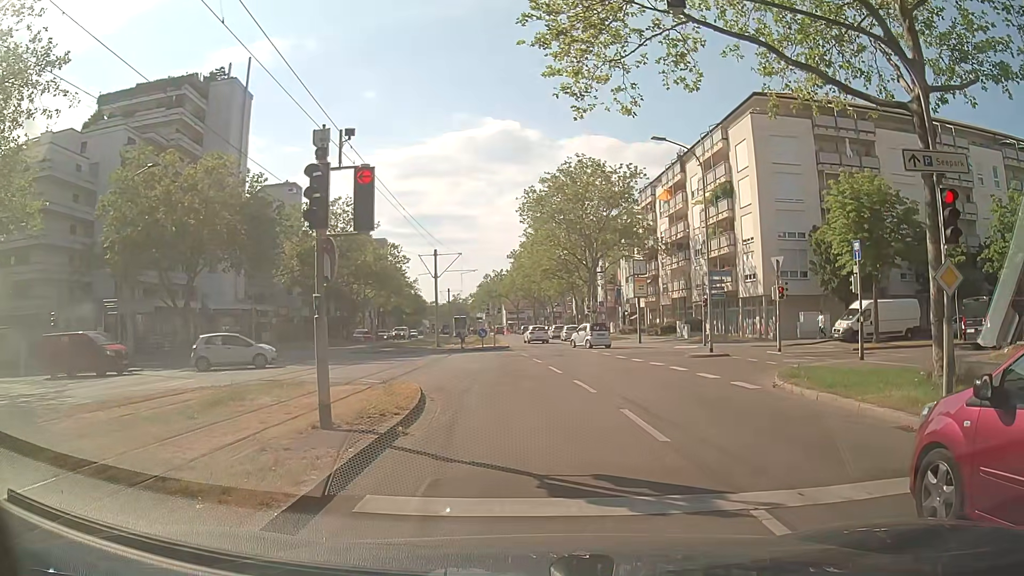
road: tertiary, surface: asphalt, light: Day
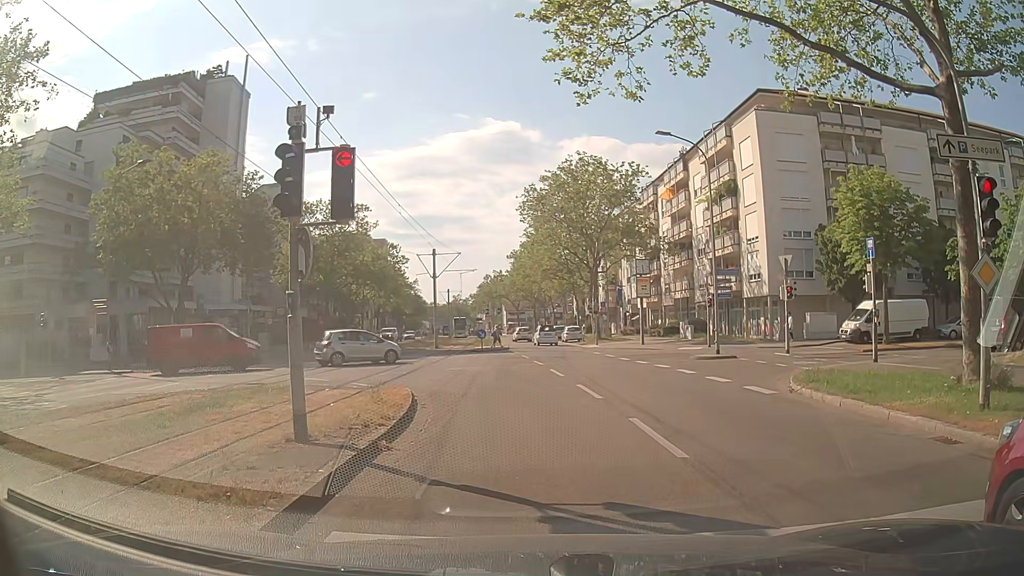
(0.0, +0.9) m; 0°
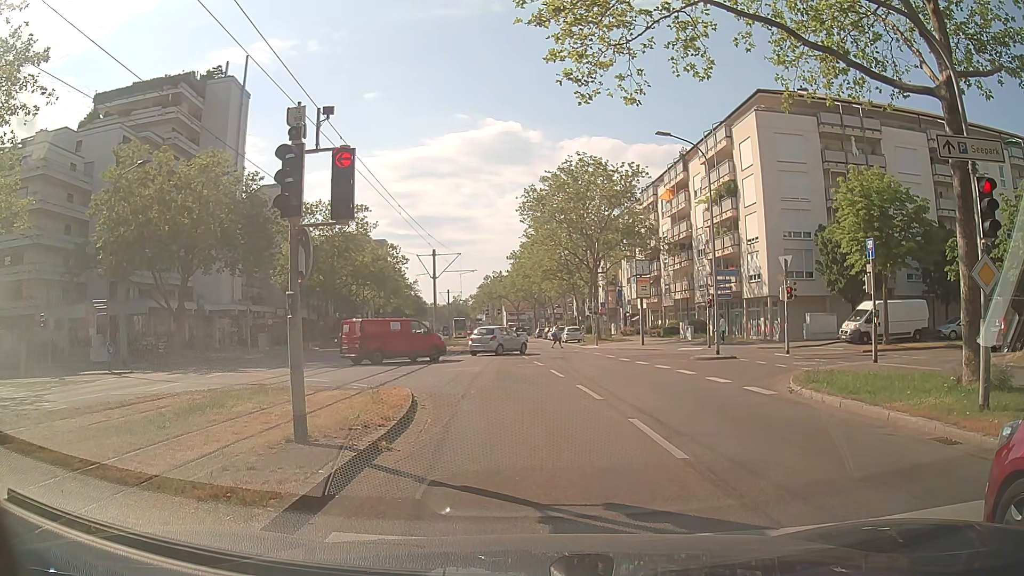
(0.0, +0.1) m; 0°
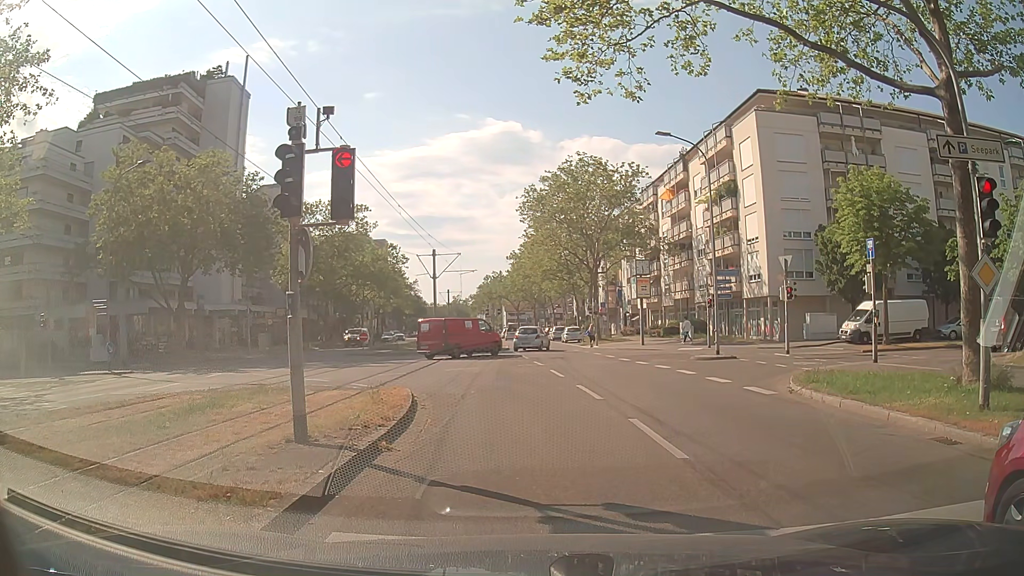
(0.0, 0.0) m; 0°
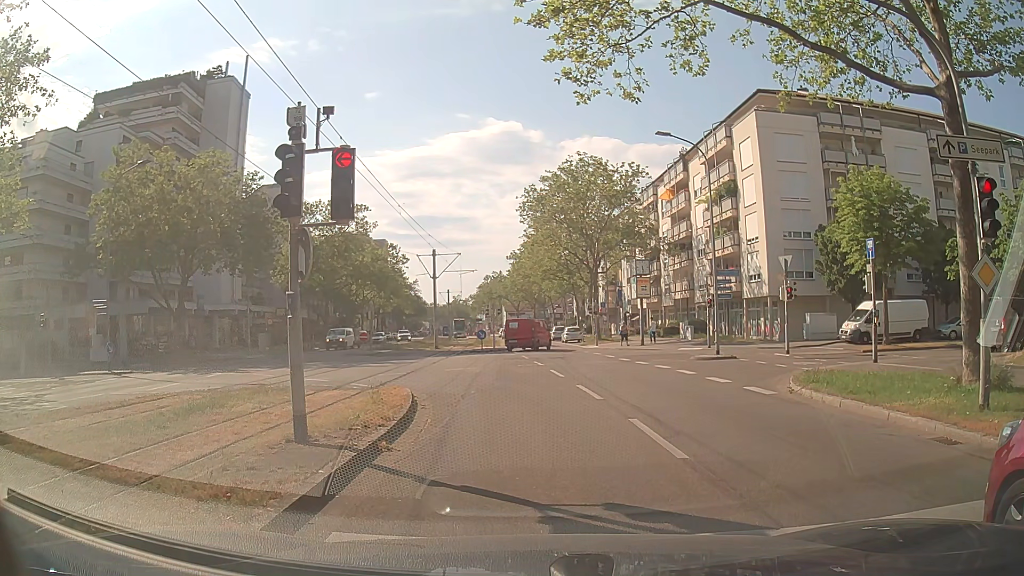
(0.0, 0.0) m; 0°
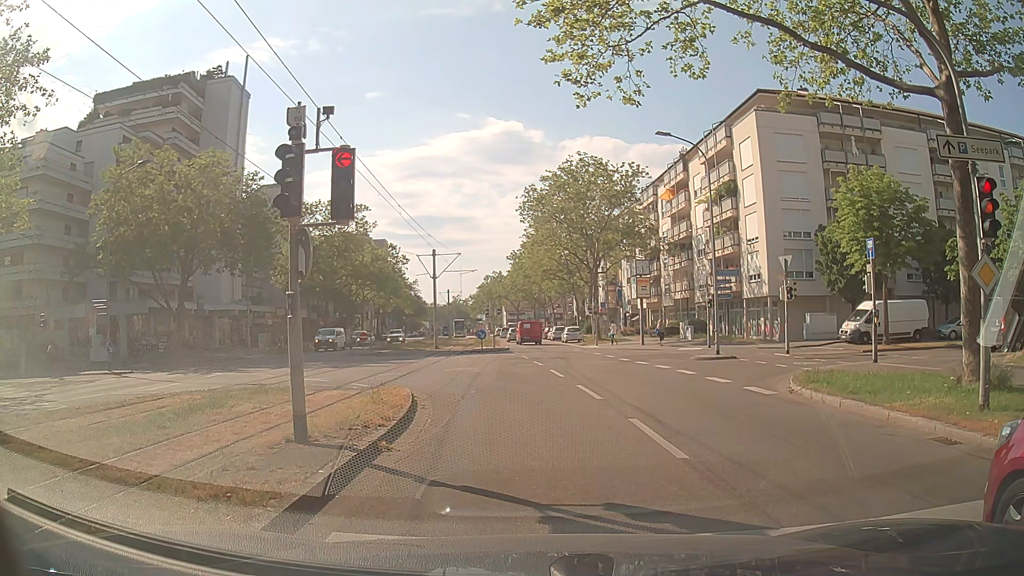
(0.0, 0.0) m; 0°
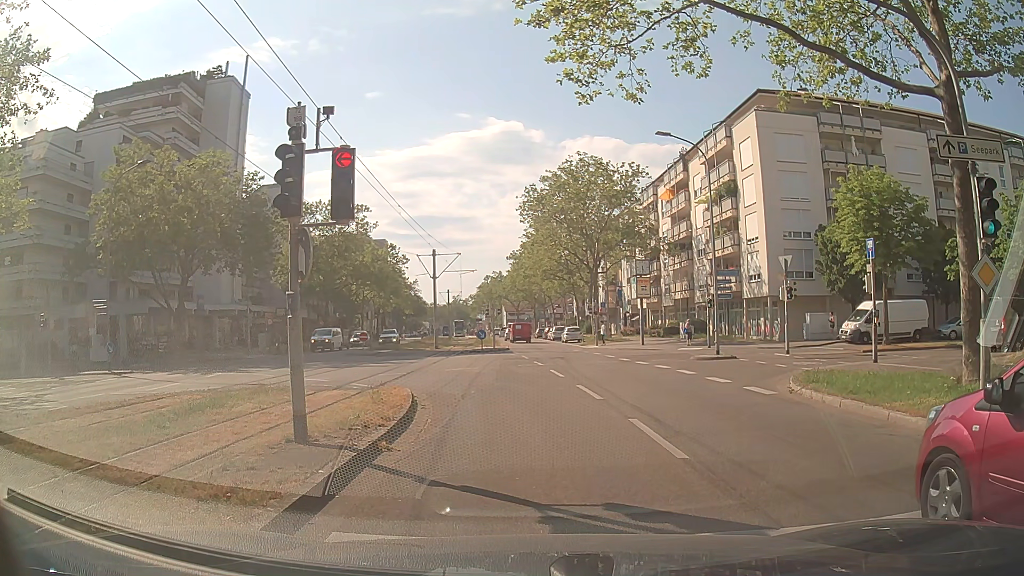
(0.0, 0.0) m; 0°
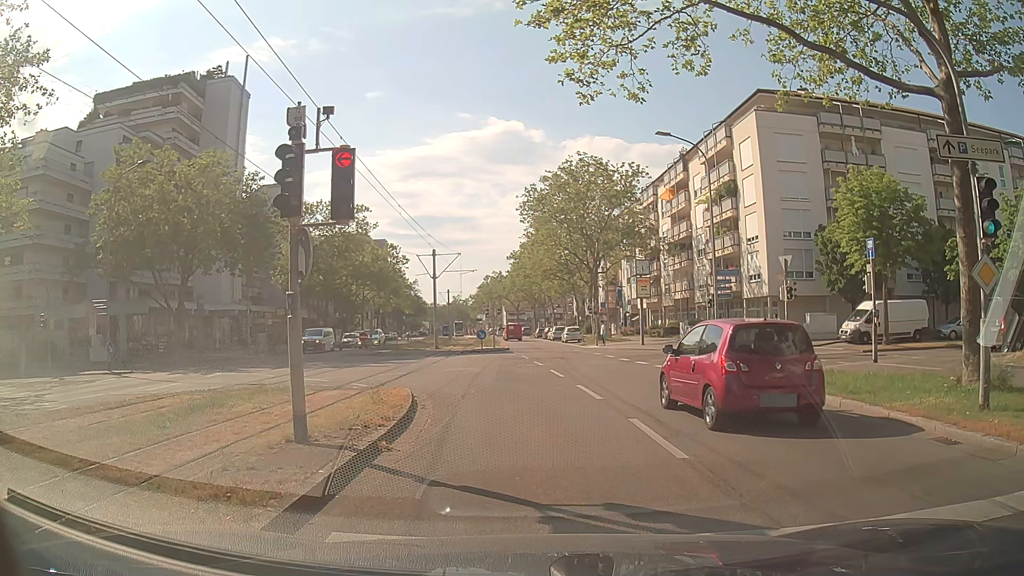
(0.0, 0.0) m; 0°
